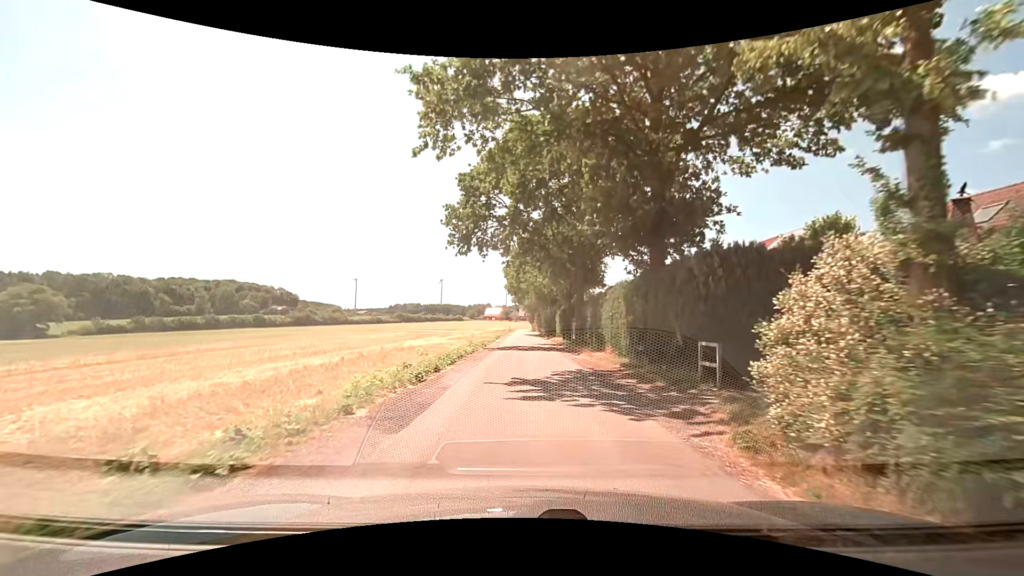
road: residential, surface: asphalt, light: Day
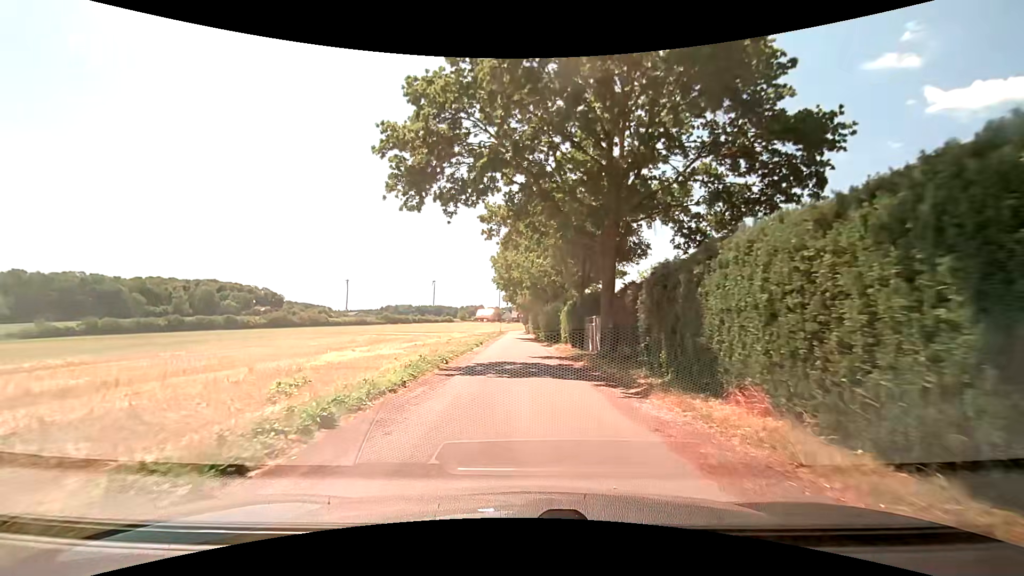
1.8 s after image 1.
(0.0, +13.5) m; 0°
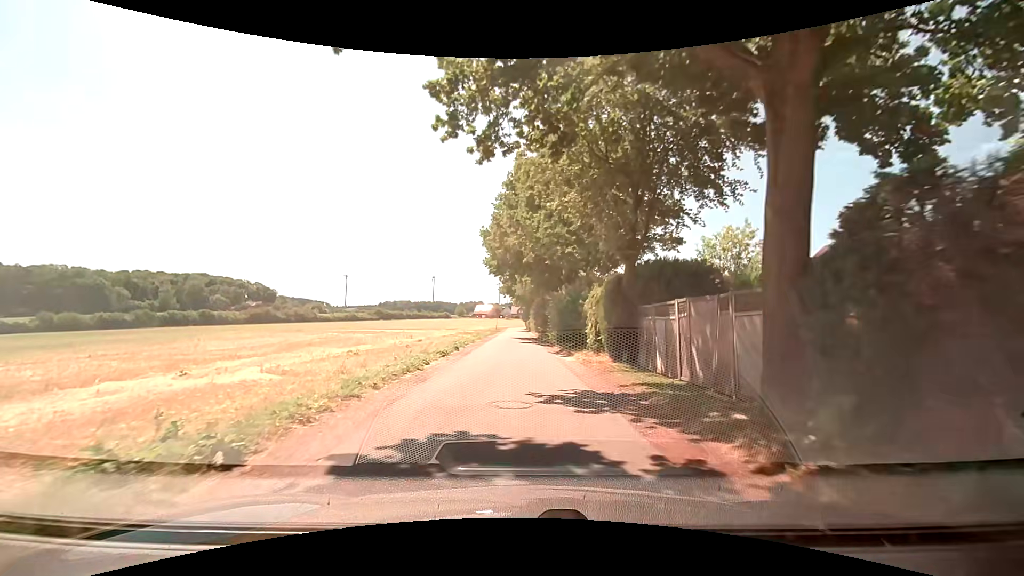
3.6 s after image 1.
(+0.1, +13.5) m; +1°
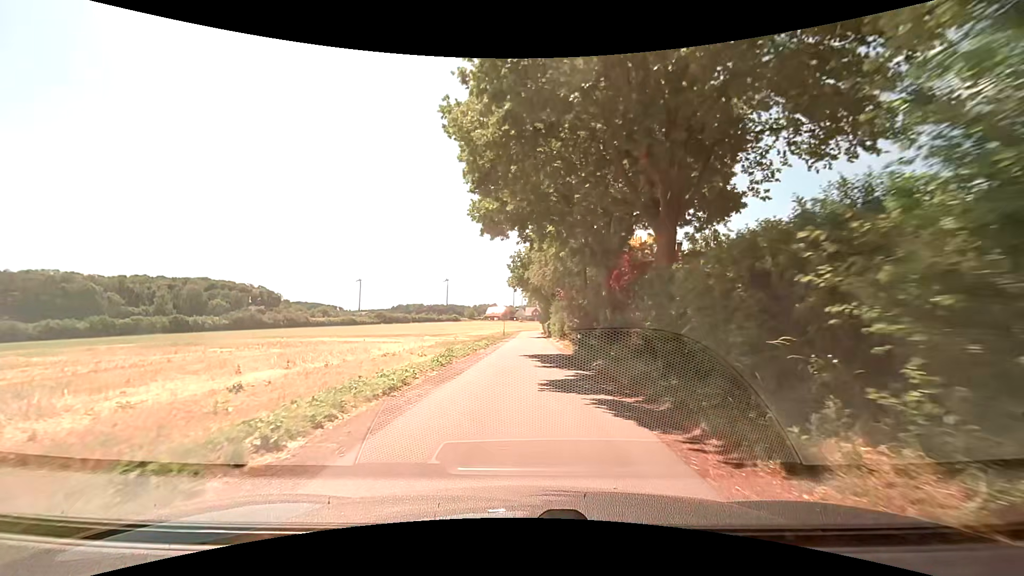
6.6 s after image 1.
(-0.3, +22.6) m; -2°
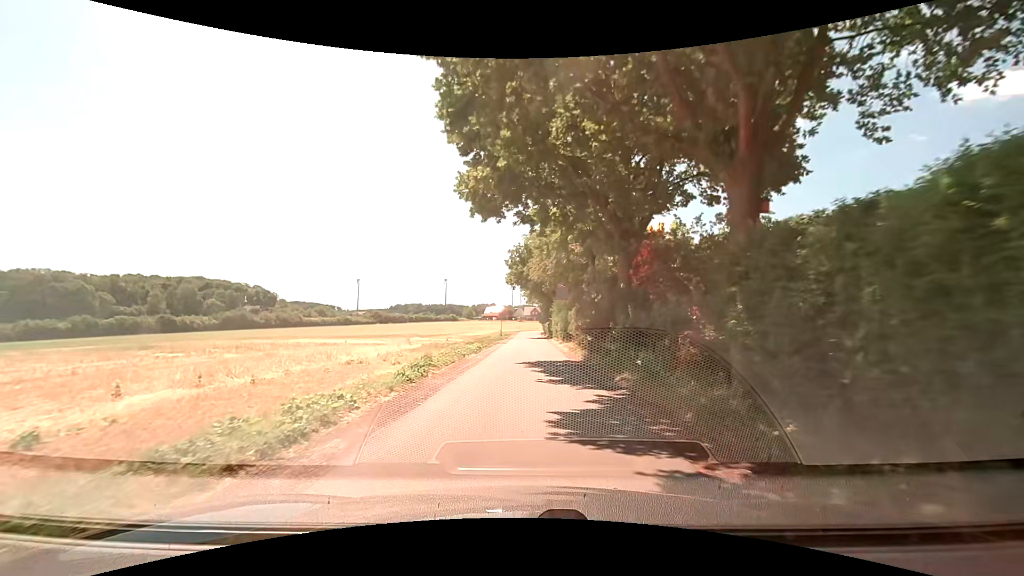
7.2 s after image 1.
(0.0, +4.5) m; 0°
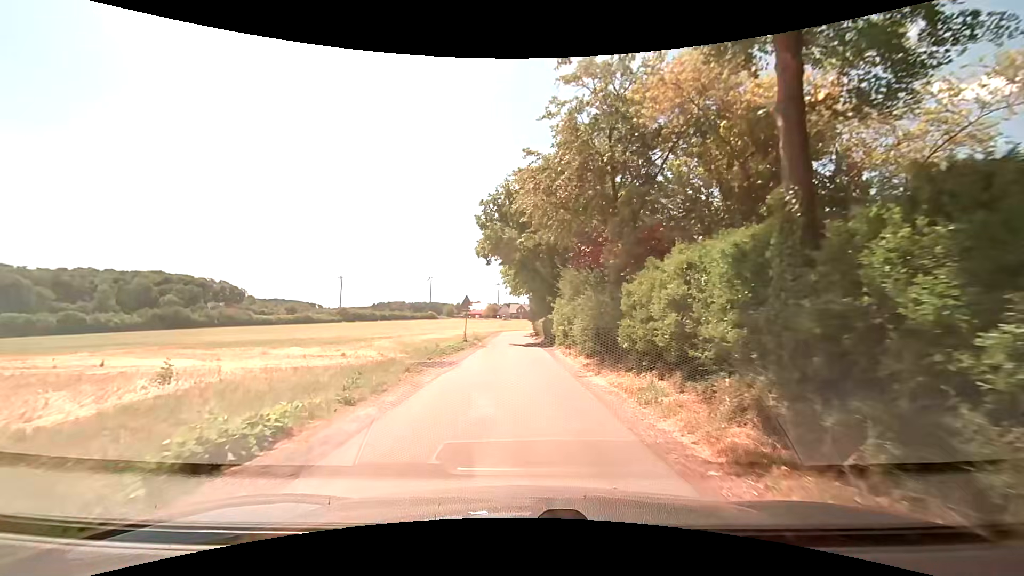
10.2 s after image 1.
(+0.5, +22.8) m; +2°
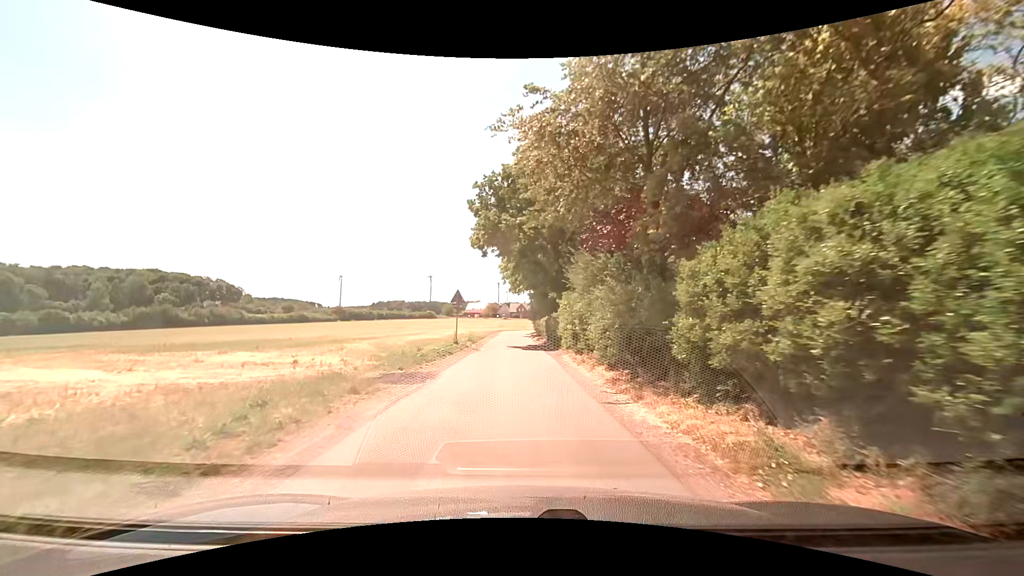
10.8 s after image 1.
(0.0, +4.6) m; 0°
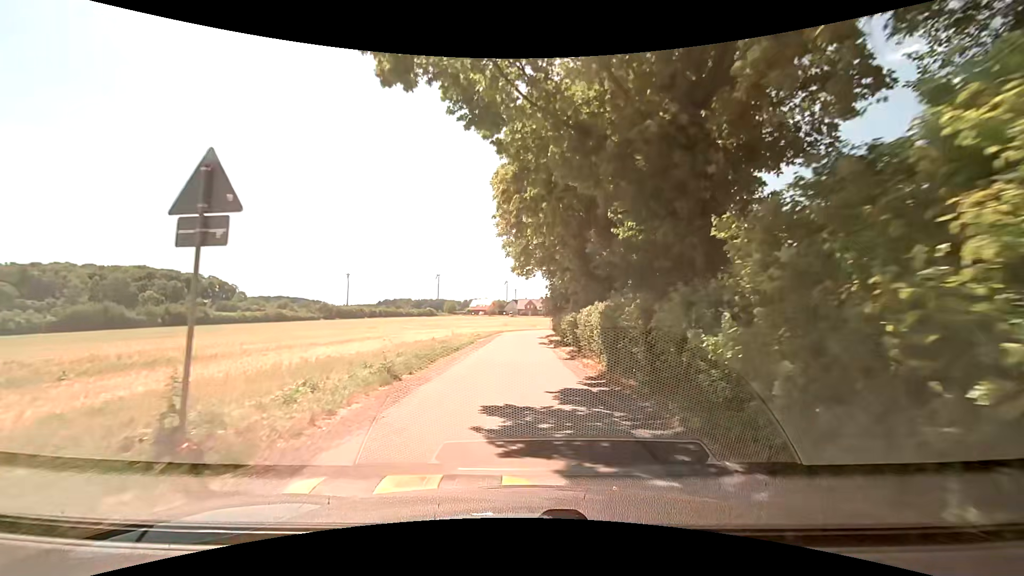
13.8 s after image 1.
(-0.3, +22.9) m; -1°
(0, +10) (0, +20) (-1, +30) (0, +40) (+1, +50) (+2, +60) (+4, +70) (+7, +79) (+11, +88) (+15, +98) m
